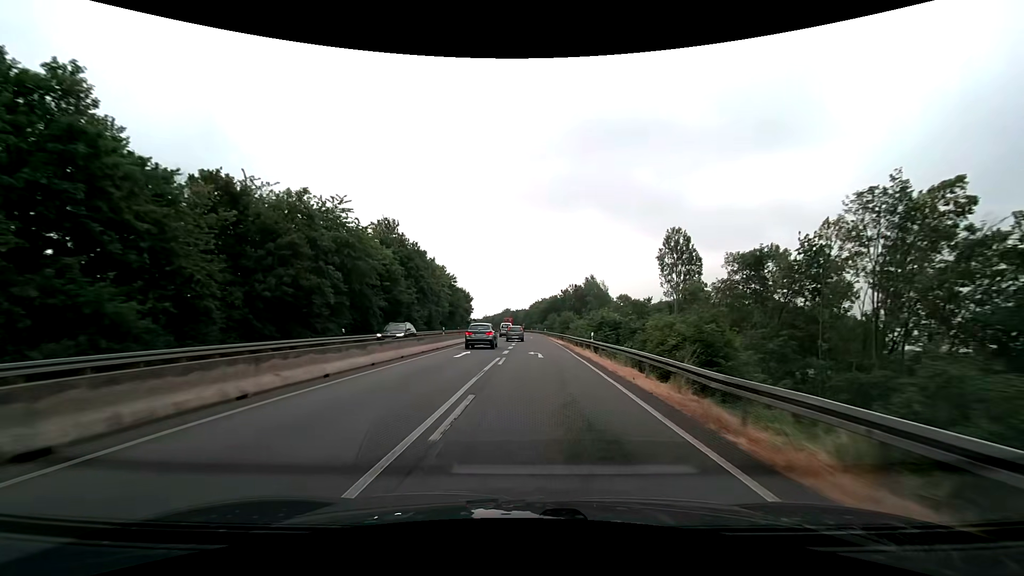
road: trunk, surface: asphalt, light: Day
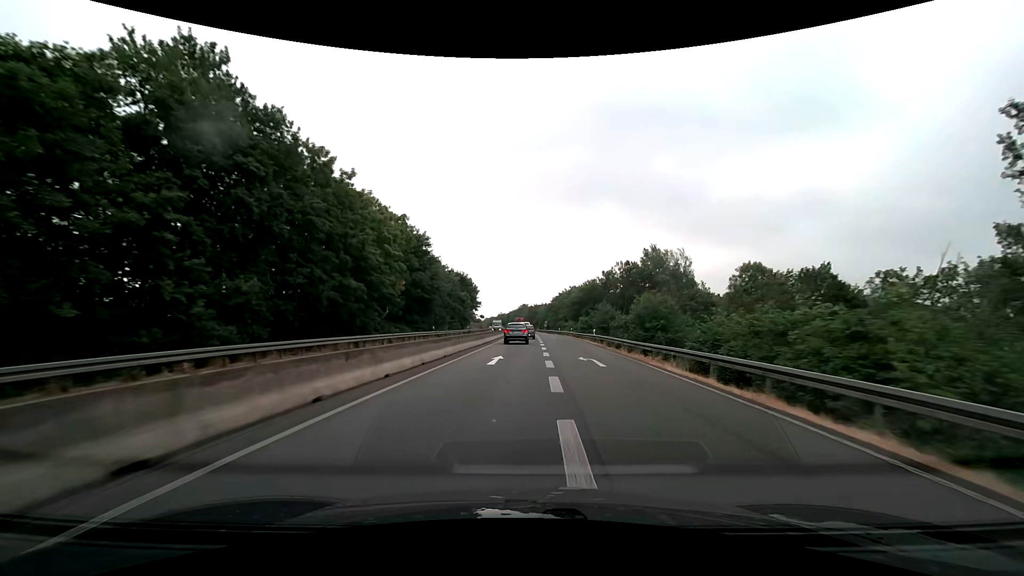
(-1.1, +45.3) m; -2°
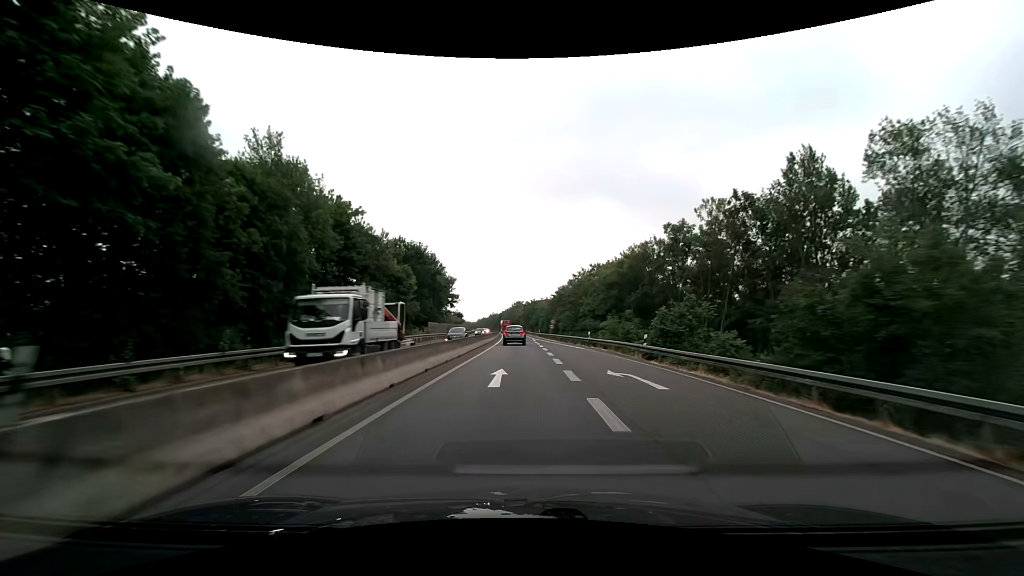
(+0.2, +45.8) m; 0°
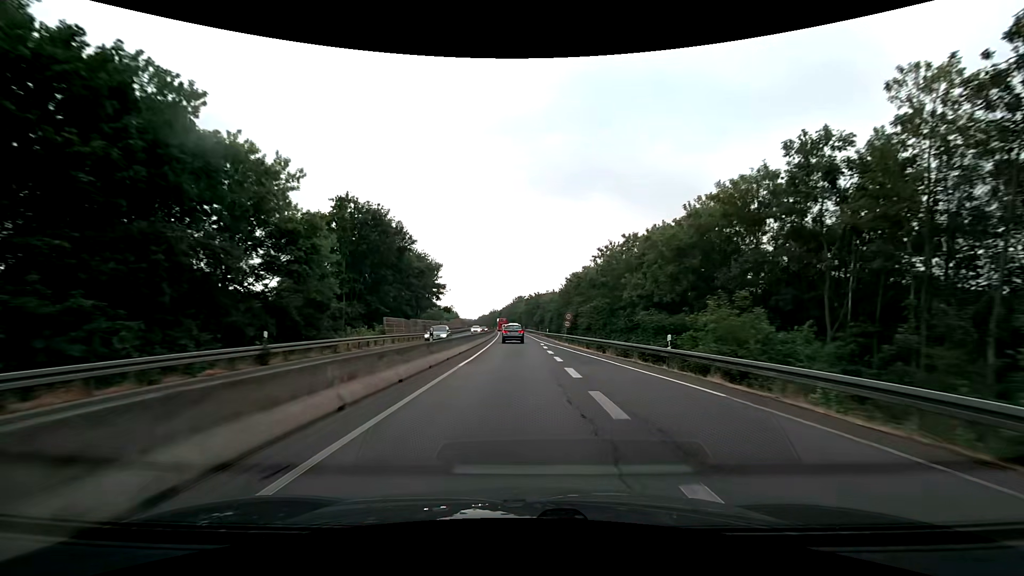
(0.0, +23.3) m; 0°
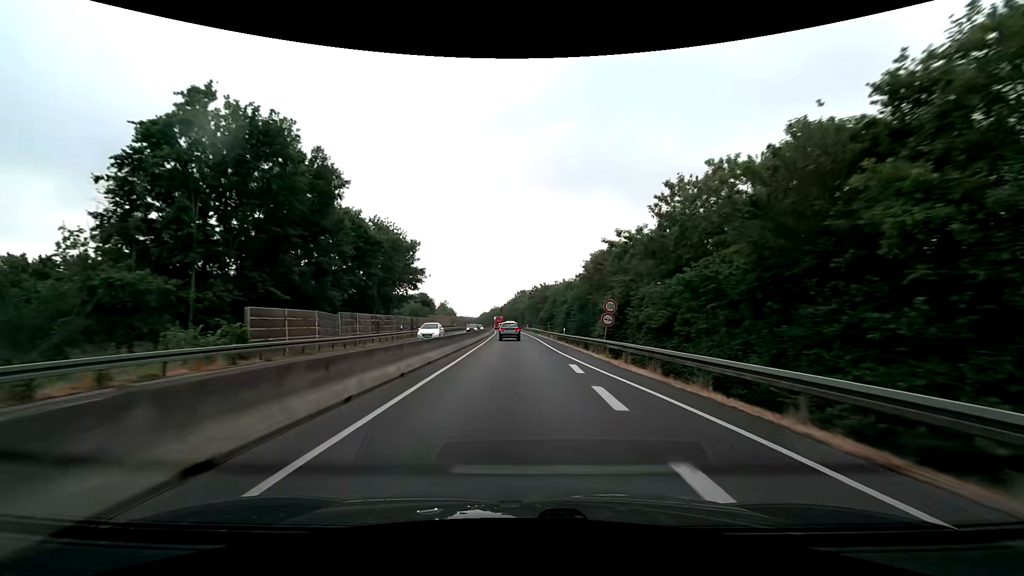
(0.0, +23.7) m; 0°
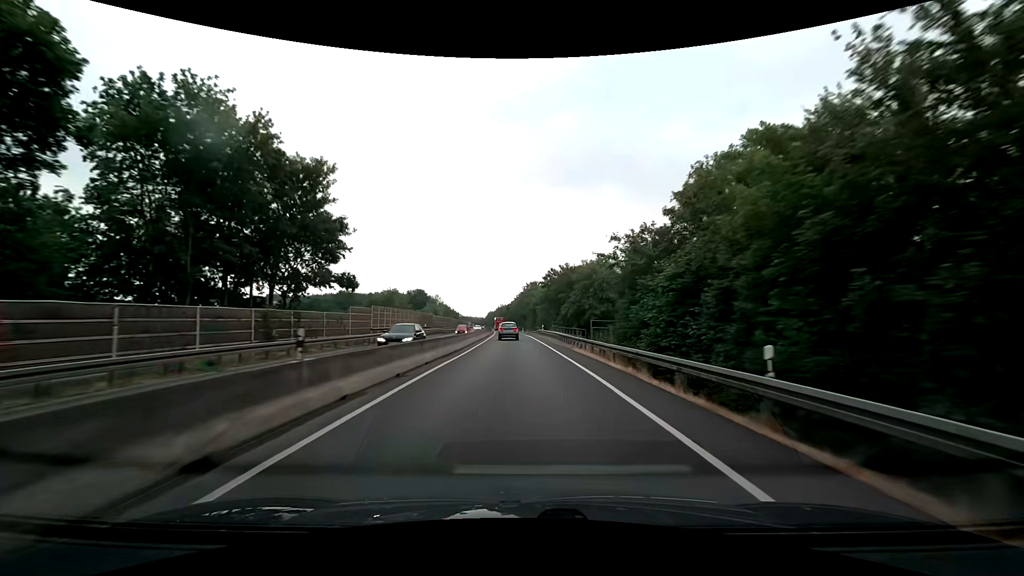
(-0.3, +36.1) m; -1°
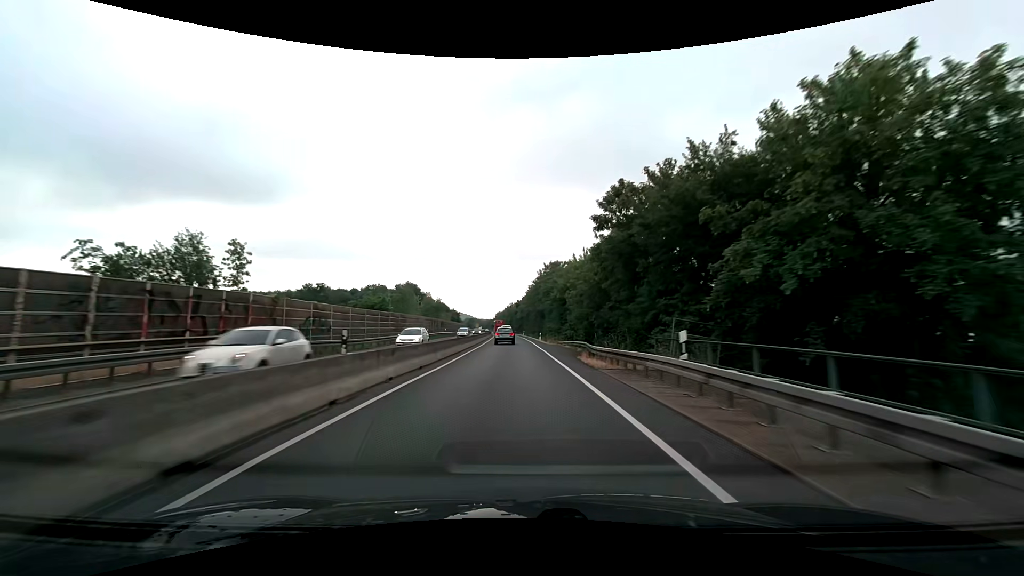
(-0.5, +48.5) m; -2°
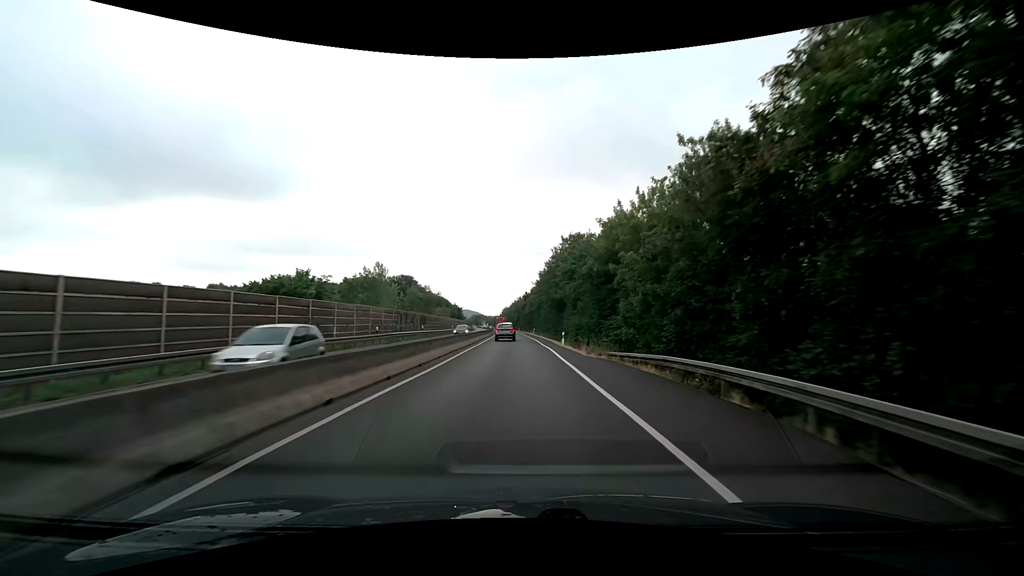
(-0.2, +24.4) m; -1°
(0, +10) (0, +20) (0, +30) (-1, +40) (-1, +50) (-1, +60) (-2, +70) (-2, +80) (-2, +90) (-3, +100) m
